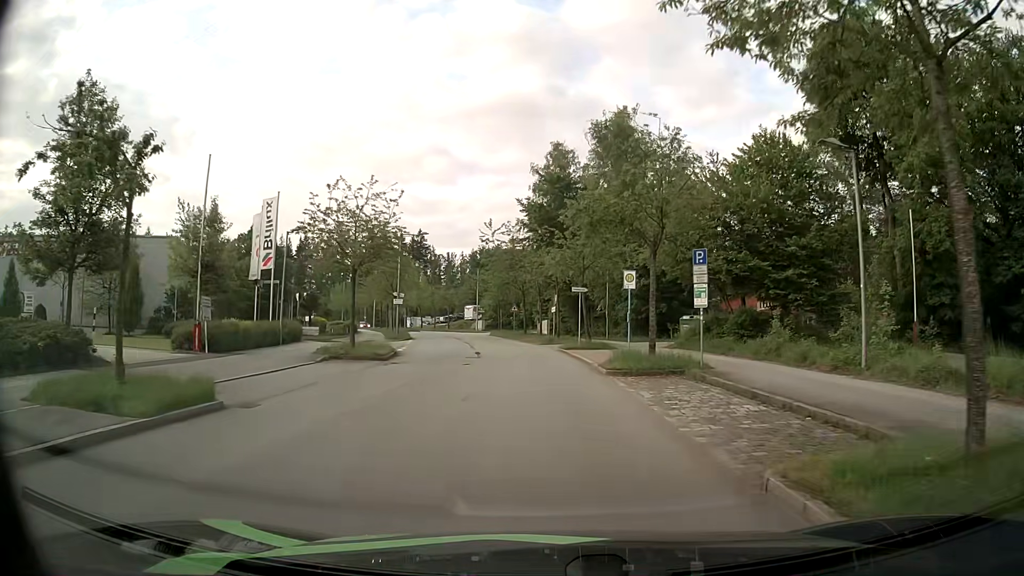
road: residential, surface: asphalt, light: Day
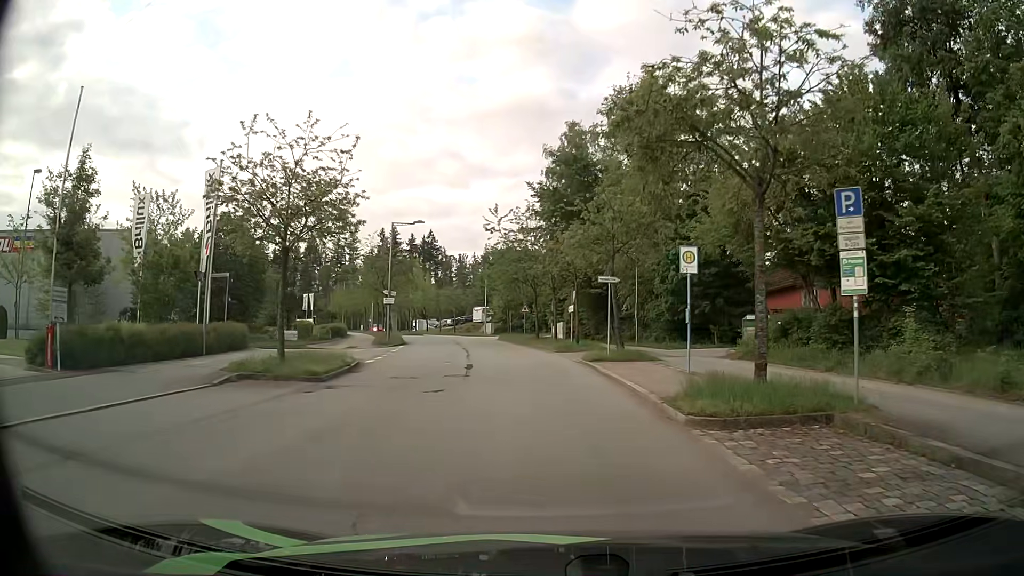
(-0.1, +8.4) m; -2°
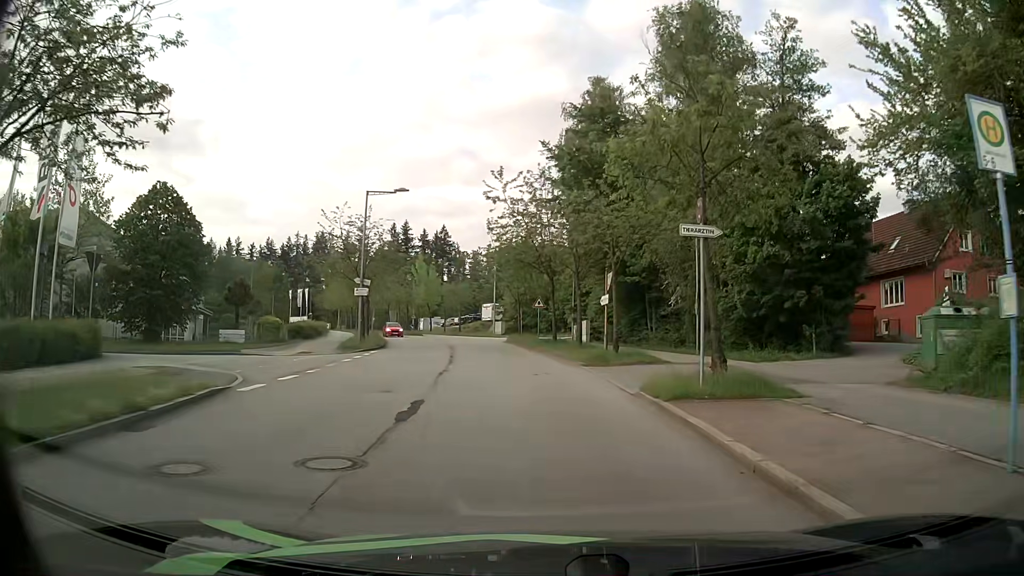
(0.0, +11.8) m; 0°
